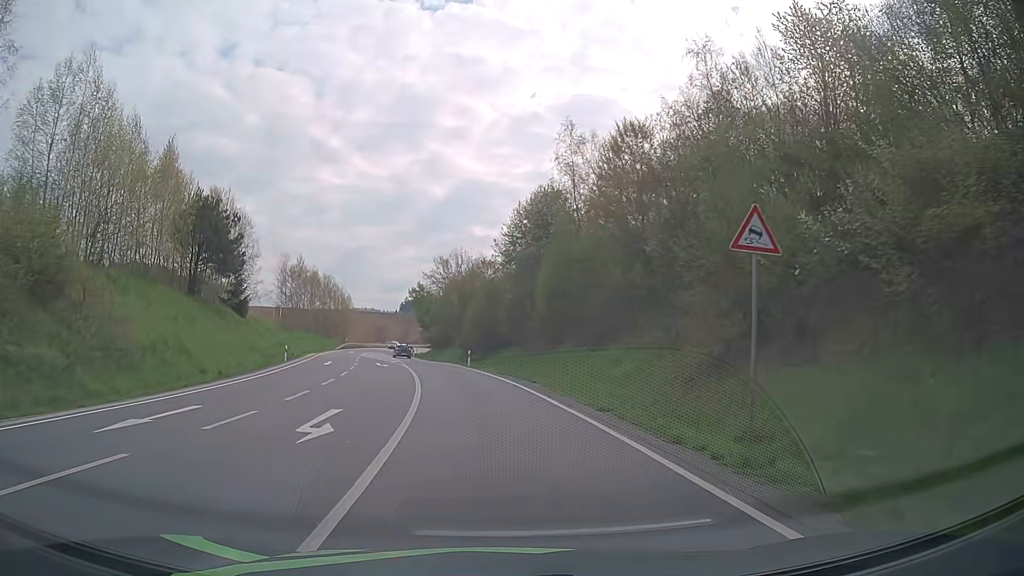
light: Day
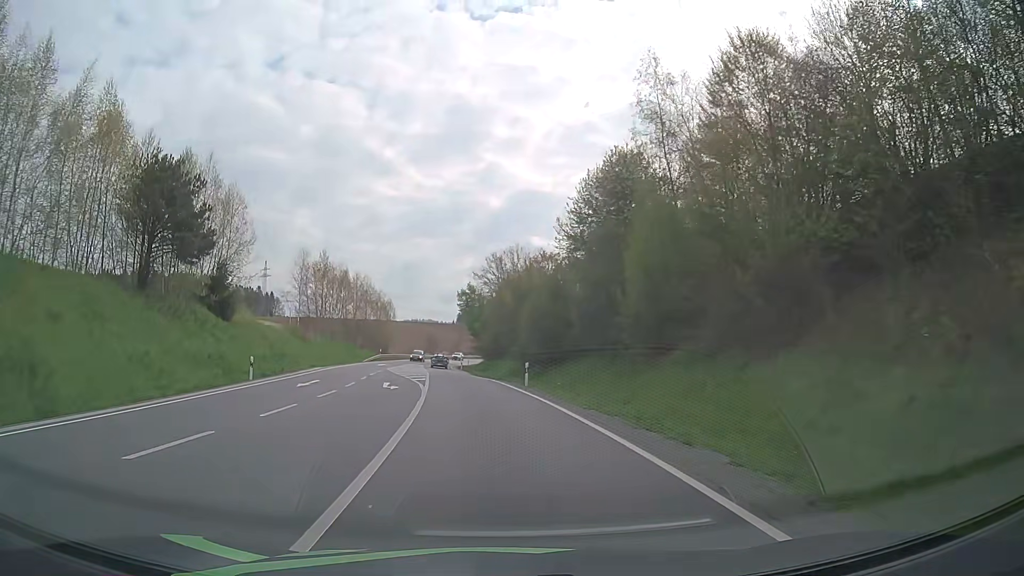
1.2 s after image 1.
(-0.6, +15.7) m; -5°
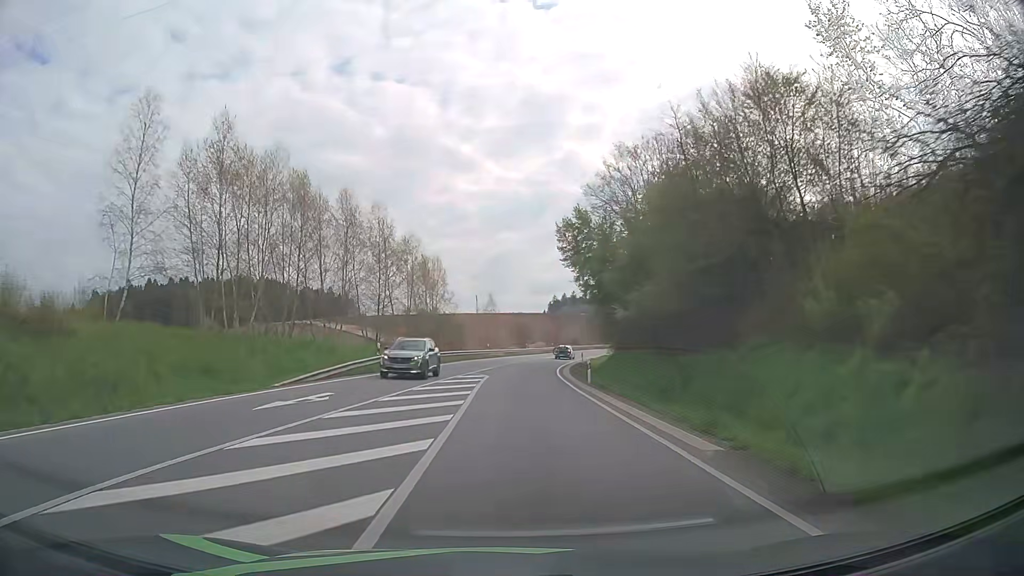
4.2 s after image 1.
(-4.3, +49.5) m; -7°
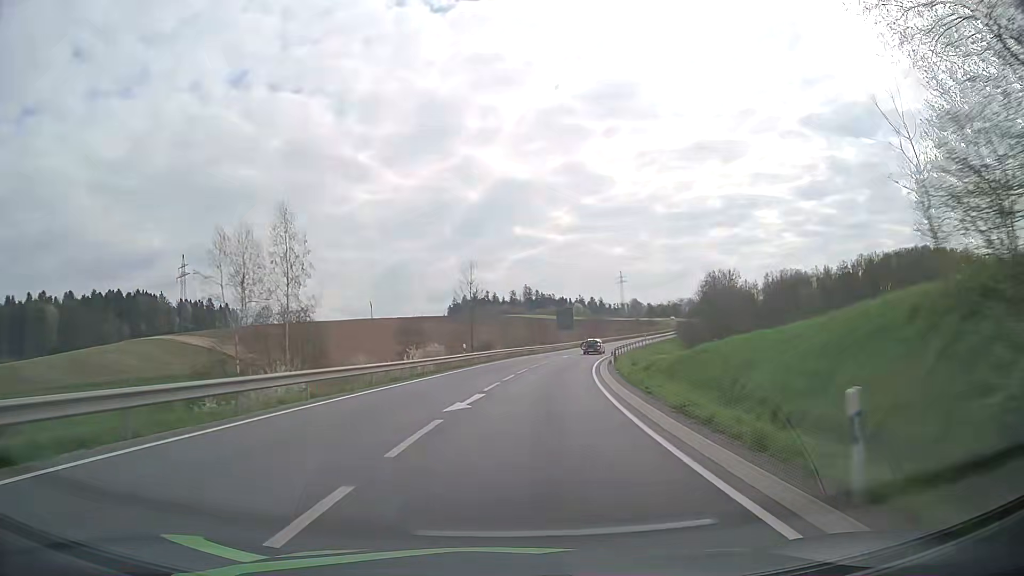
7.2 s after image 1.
(+2.3, +58.3) m; +7°
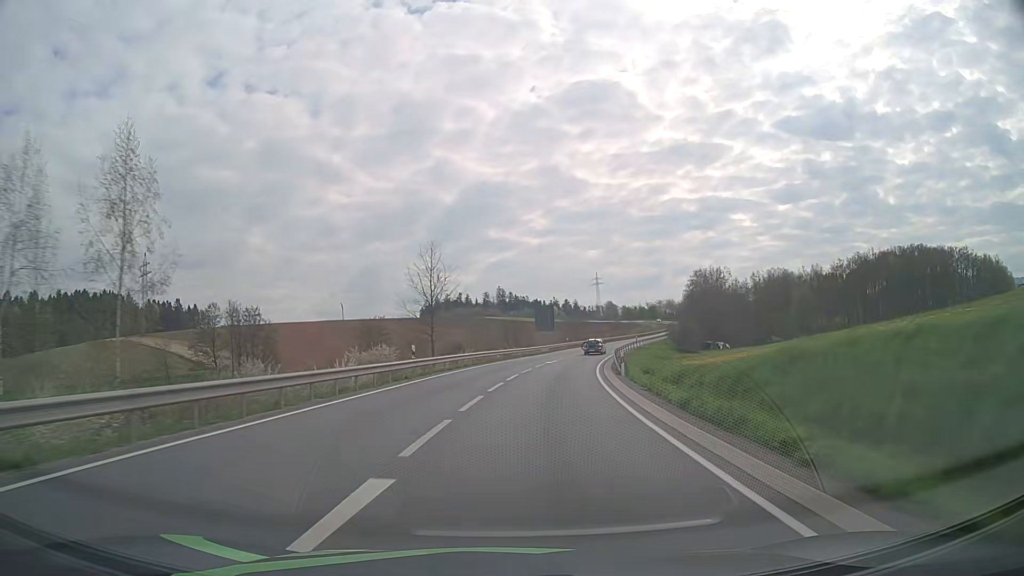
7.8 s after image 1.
(+0.3, +12.1) m; +3°
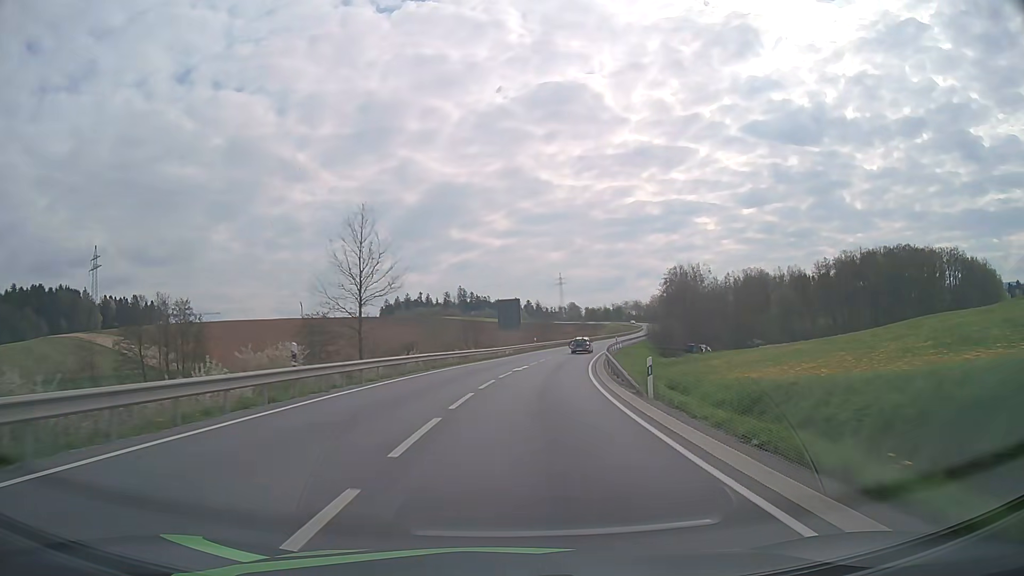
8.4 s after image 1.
(+0.2, +12.2) m; +3°
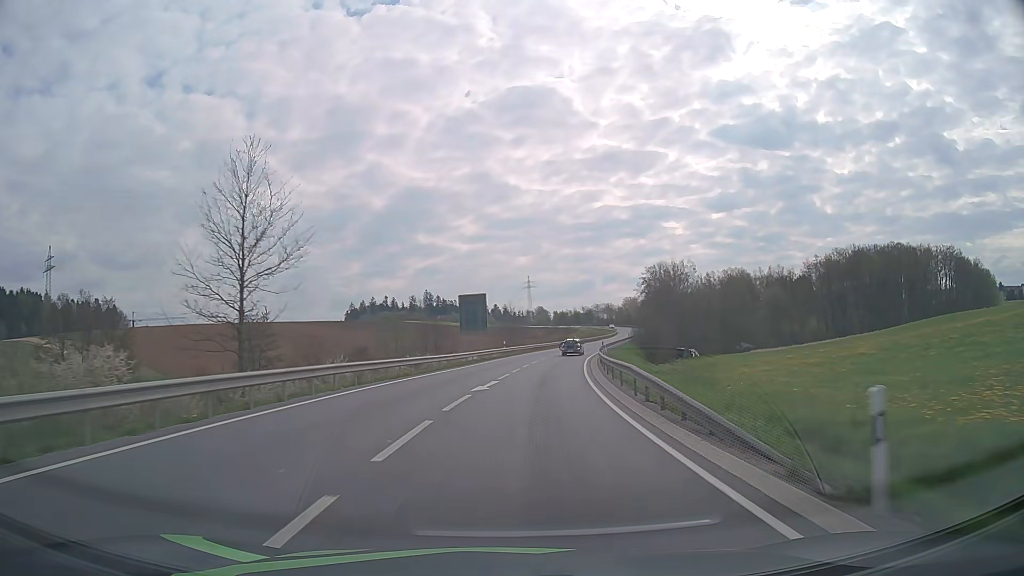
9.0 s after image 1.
(+0.3, +12.3) m; +3°
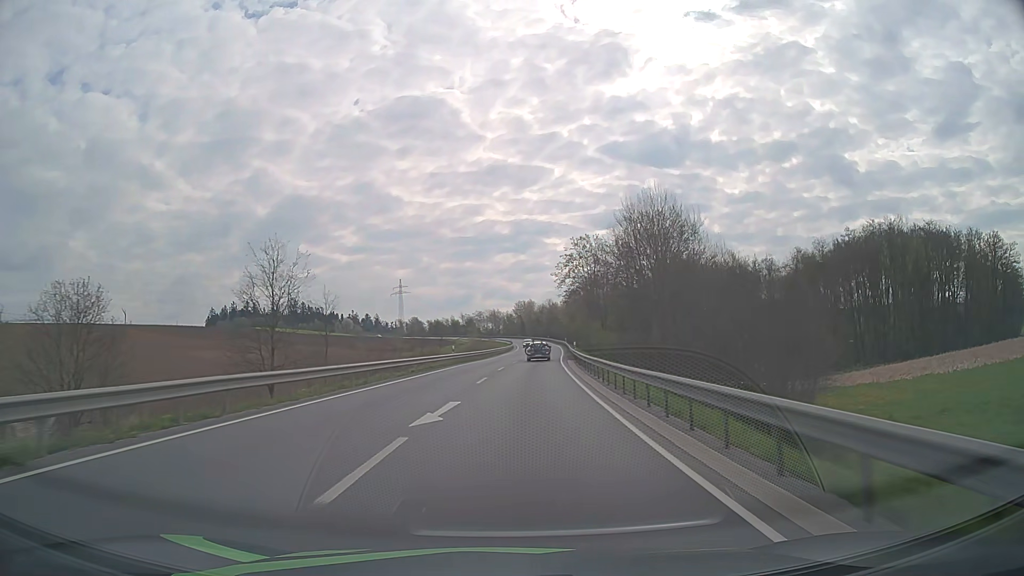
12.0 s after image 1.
(+6.1, +62.0) m; +11°
(0, +10) (0, +20) (+1, +30) (+2, +40) (+2, +50) (+3, +60) (+4, +70) (+5, +80) (+6, +90) (+6, +100) m
